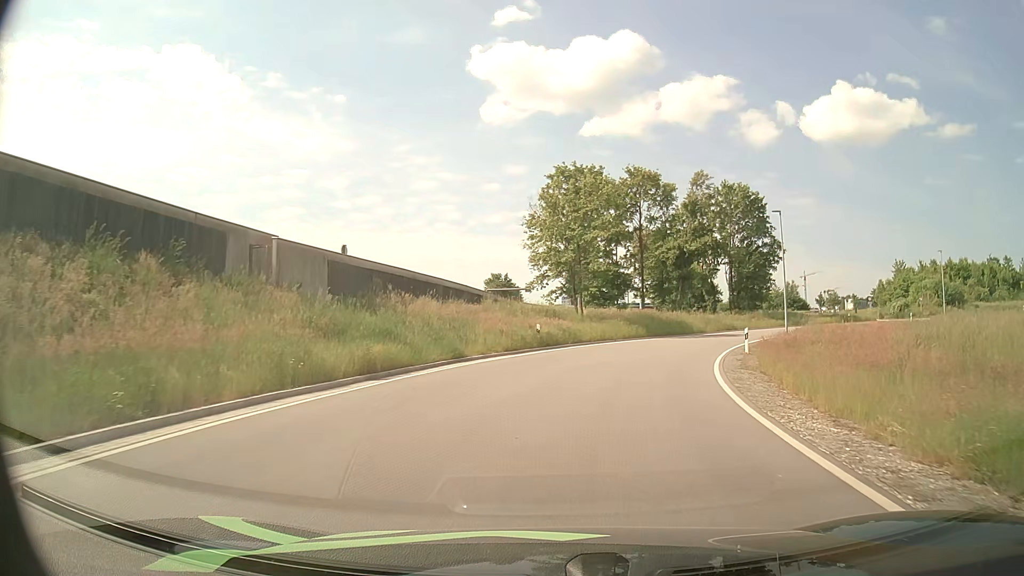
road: unclassified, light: Day
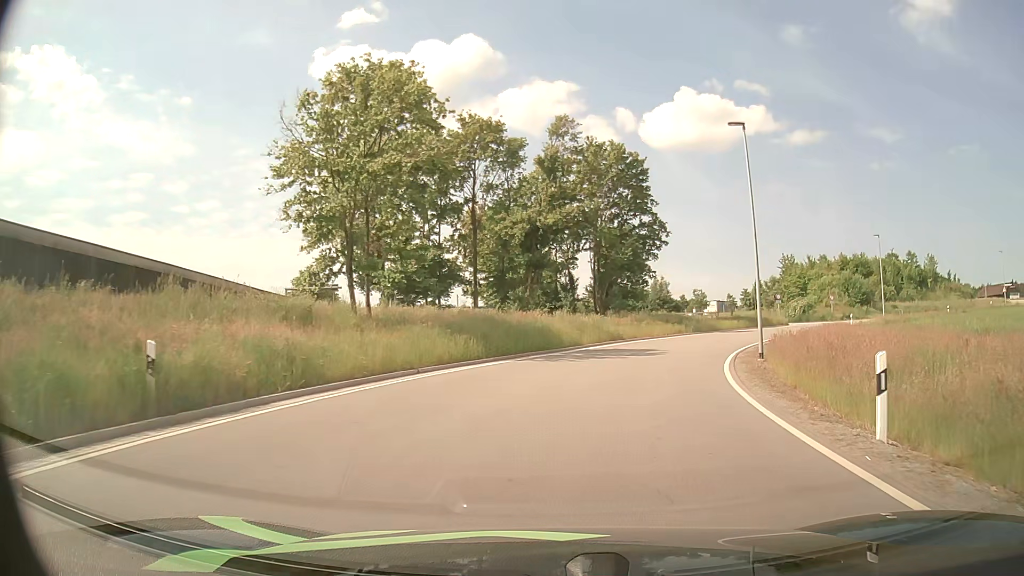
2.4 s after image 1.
(+2.4, +21.2) m; +14°
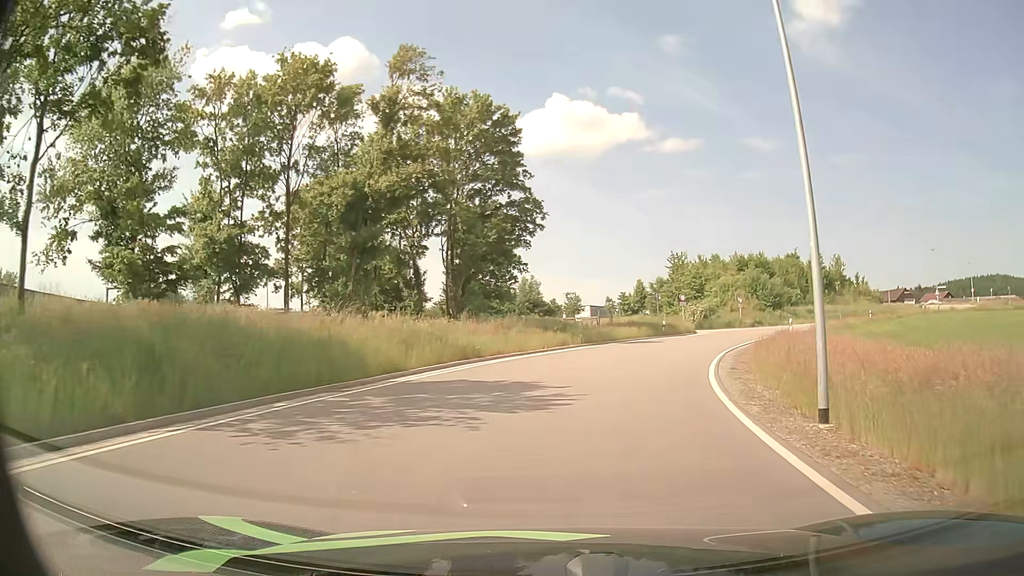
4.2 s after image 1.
(+1.4, +14.0) m; +11°
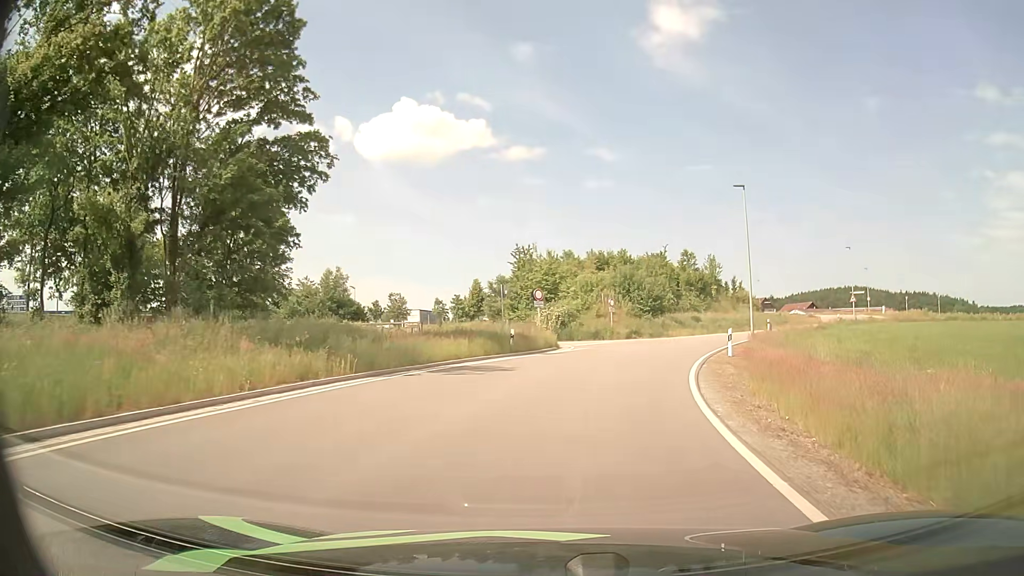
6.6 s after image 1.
(+2.2, +17.7) m; +14°
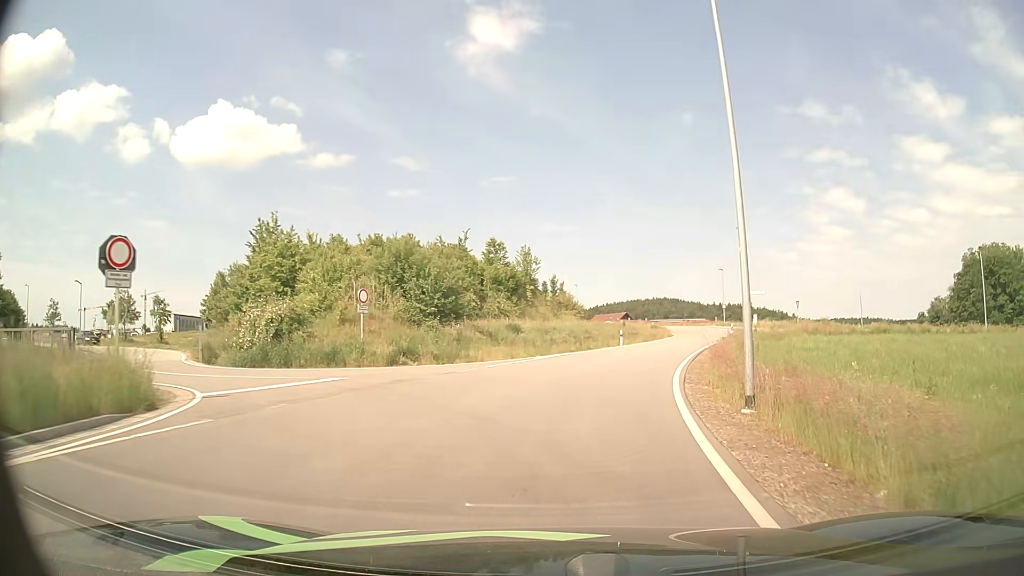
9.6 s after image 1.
(+3.7, +24.2) m; +17°
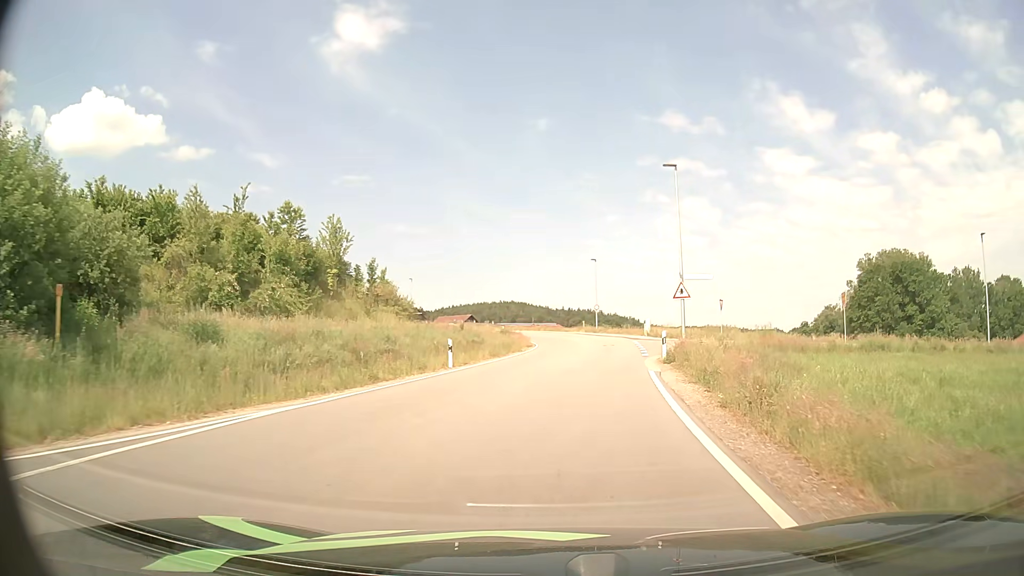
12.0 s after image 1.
(+2.6, +22.4) m; +13°
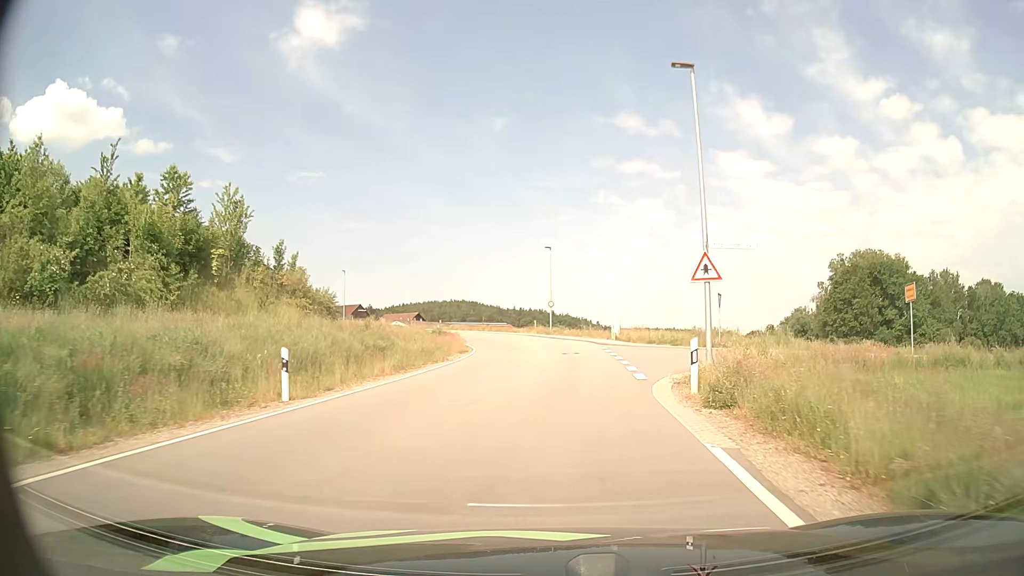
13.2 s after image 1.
(+0.5, +12.1) m; +4°
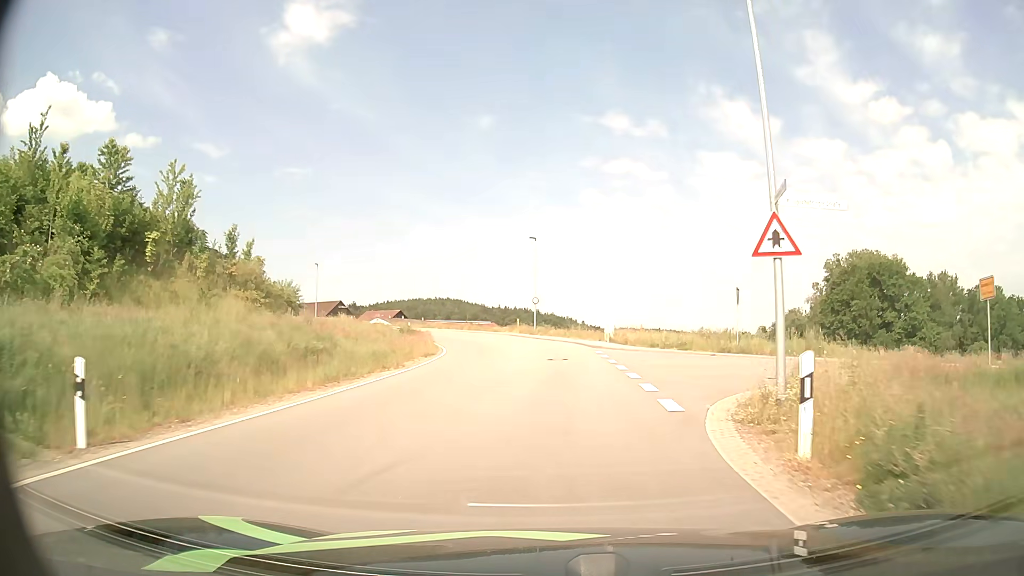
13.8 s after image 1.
(+0.1, +6.2) m; +1°
(0, +10) (0, +20) (0, +30) (-1, +40) (-2, +50) (-5, +59) (-10, +68) (-17, +76) (-24, +82) (-32, +88) m
